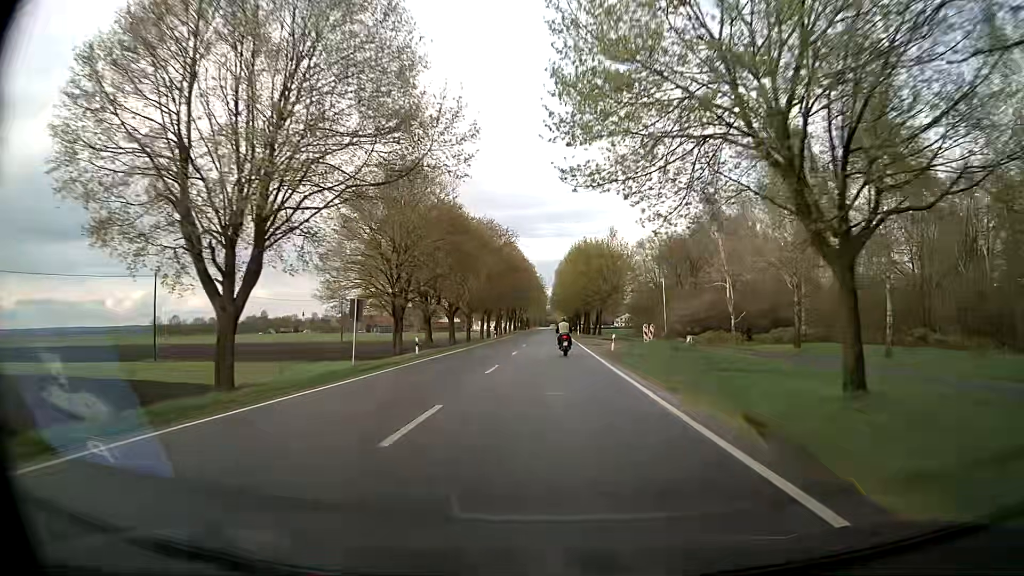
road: secondary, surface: asphalt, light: Day
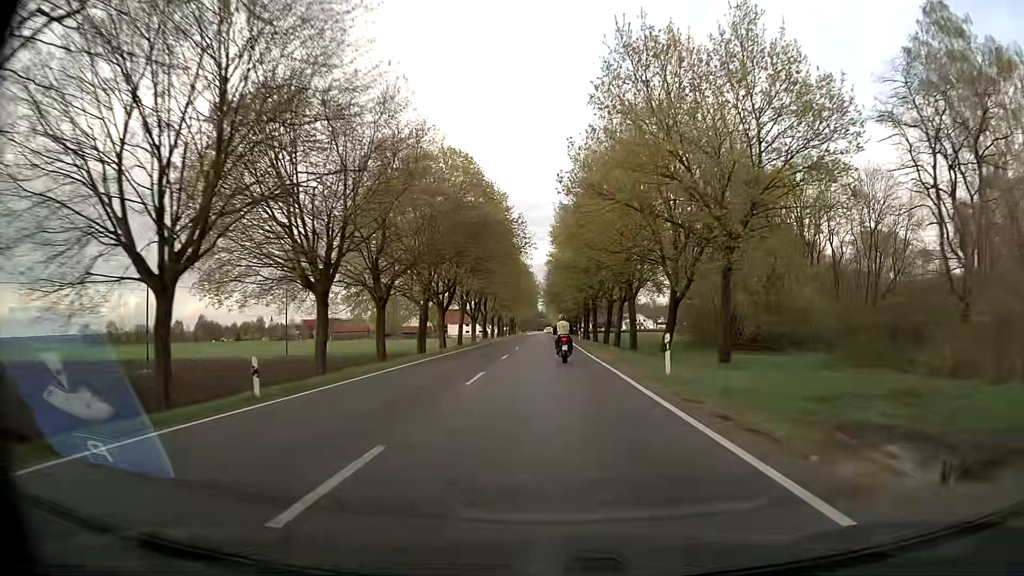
(+0.4, +64.3) m; +1°
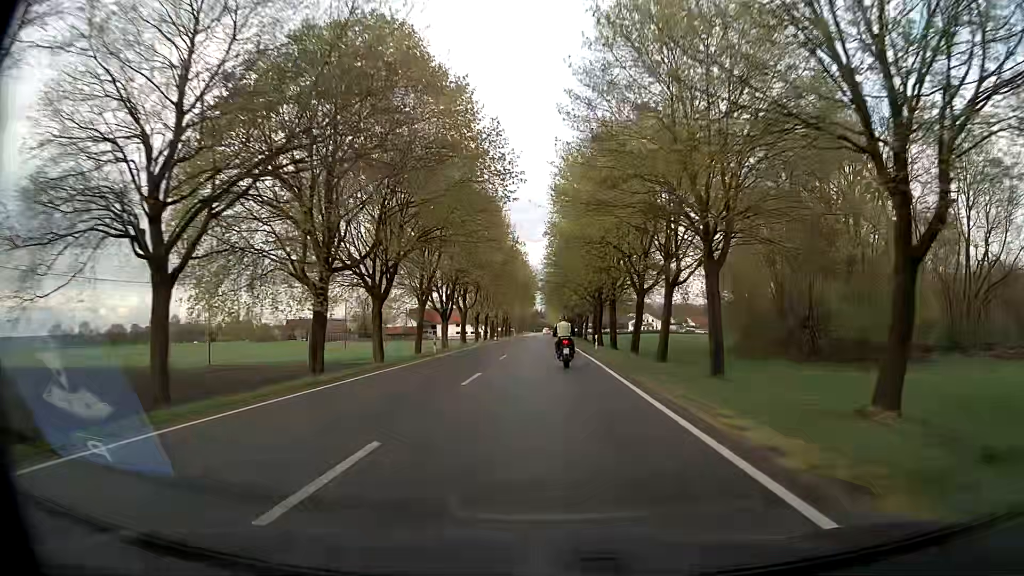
(0.0, +24.1) m; 0°
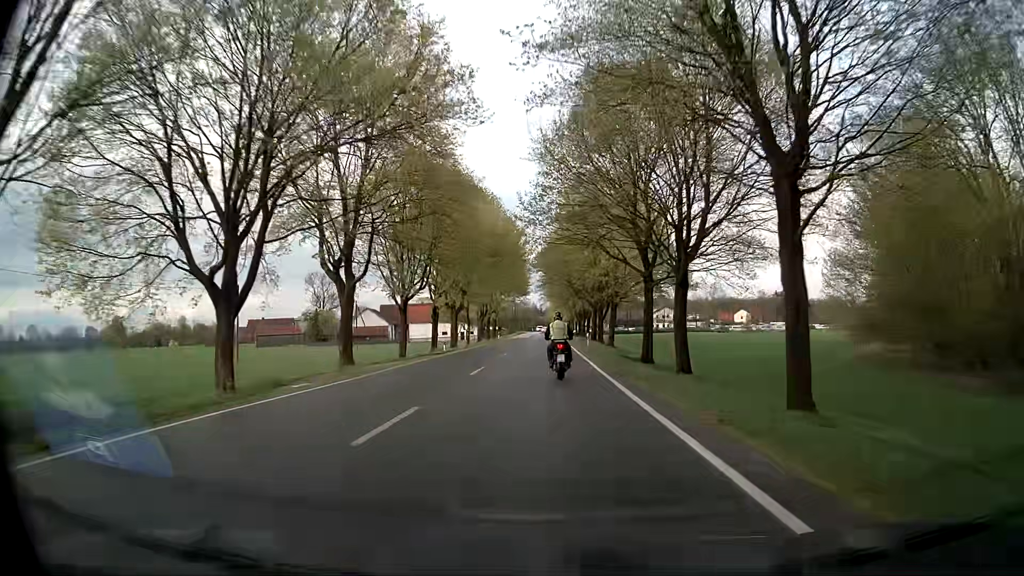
(-0.2, +44.2) m; 0°
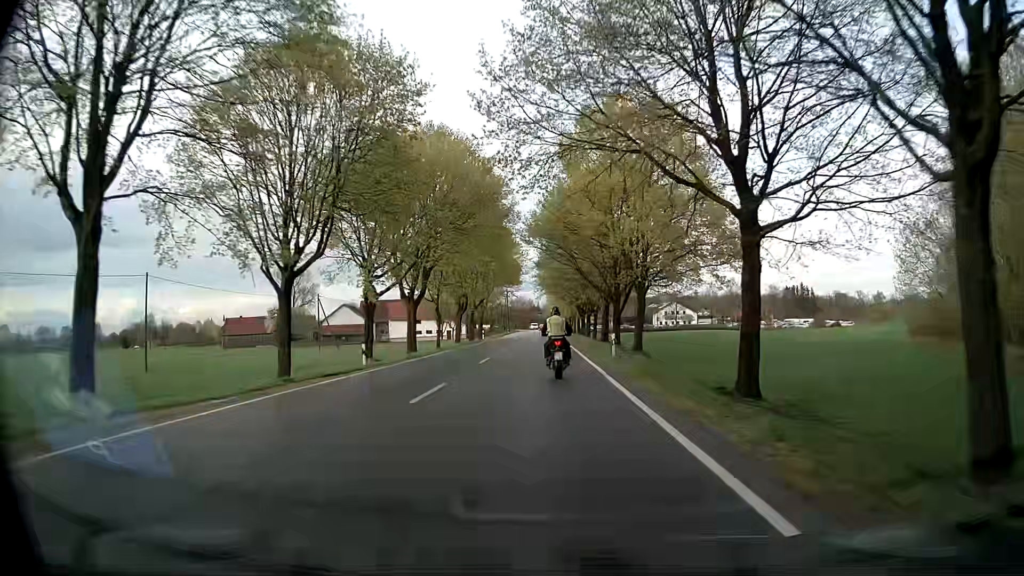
(+0.2, +19.9) m; 0°
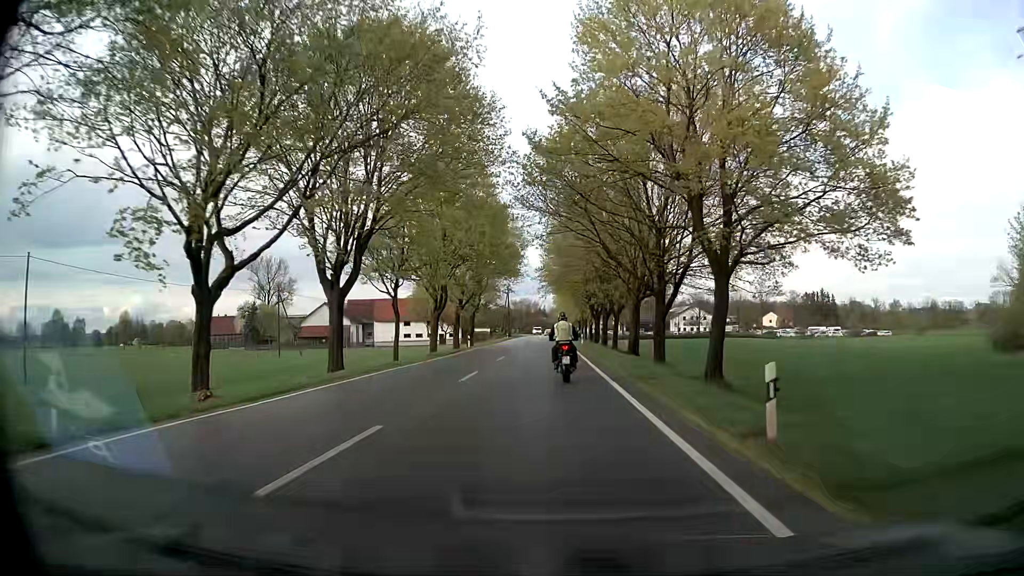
(-0.1, +18.6) m; 0°
(0, +10) (0, +20) (0, +30) (0, +40) (0, +50) (0, +60) (0, +70) (0, +80) (0, +90) (0, +100) m
